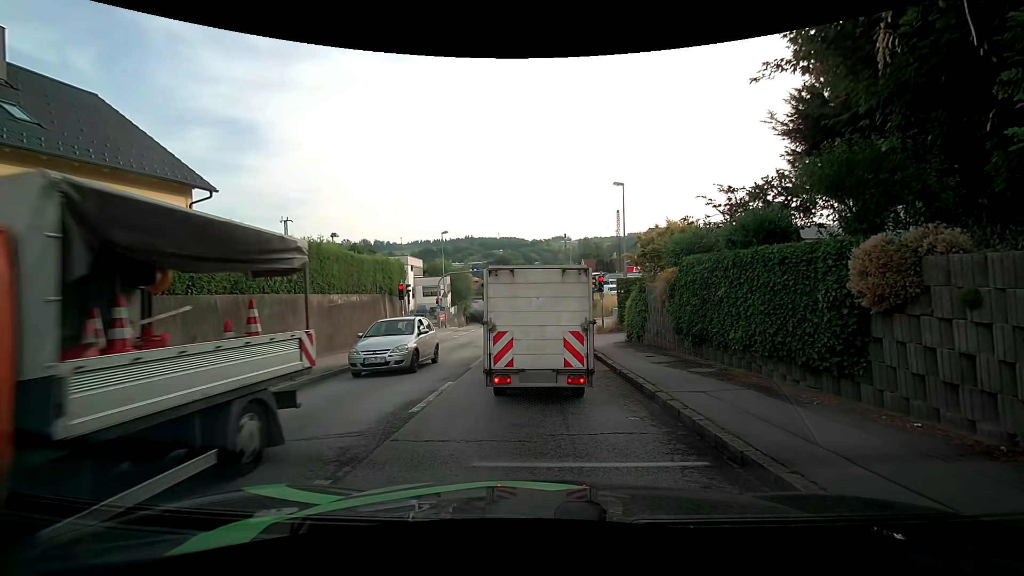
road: tertiary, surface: asphalt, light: Day
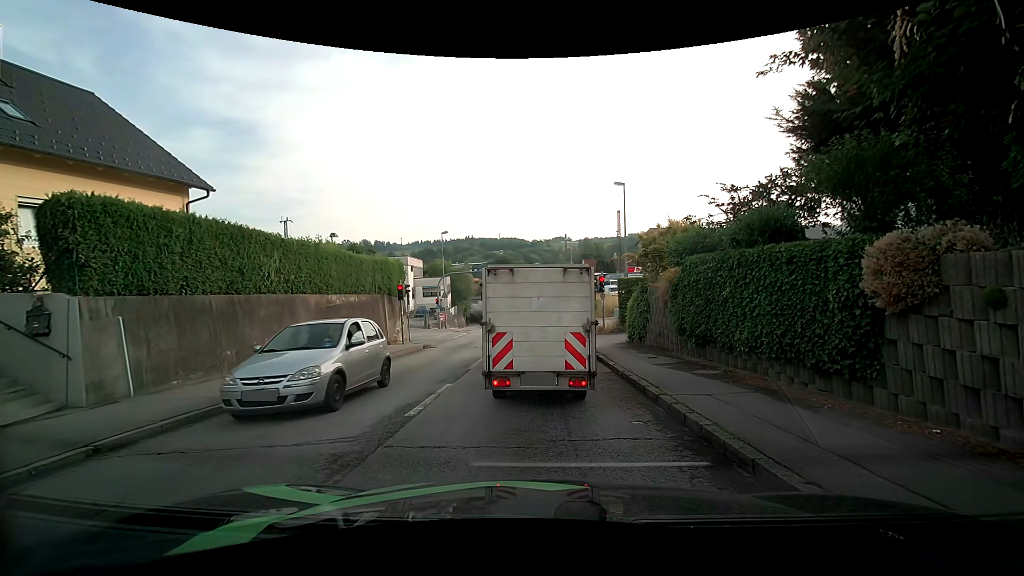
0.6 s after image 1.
(0.0, +0.2) m; 0°
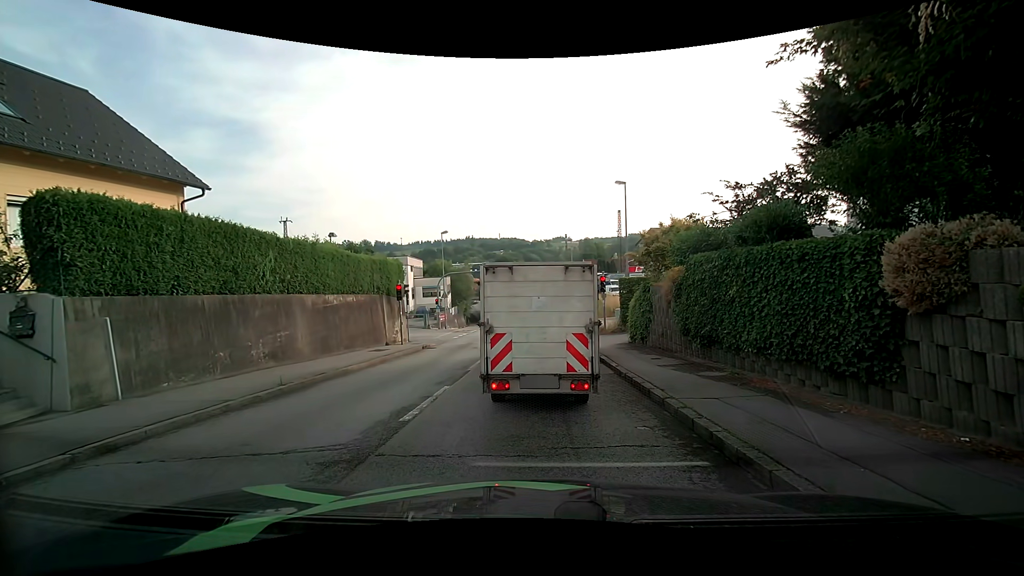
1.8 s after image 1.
(0.0, +0.3) m; 0°
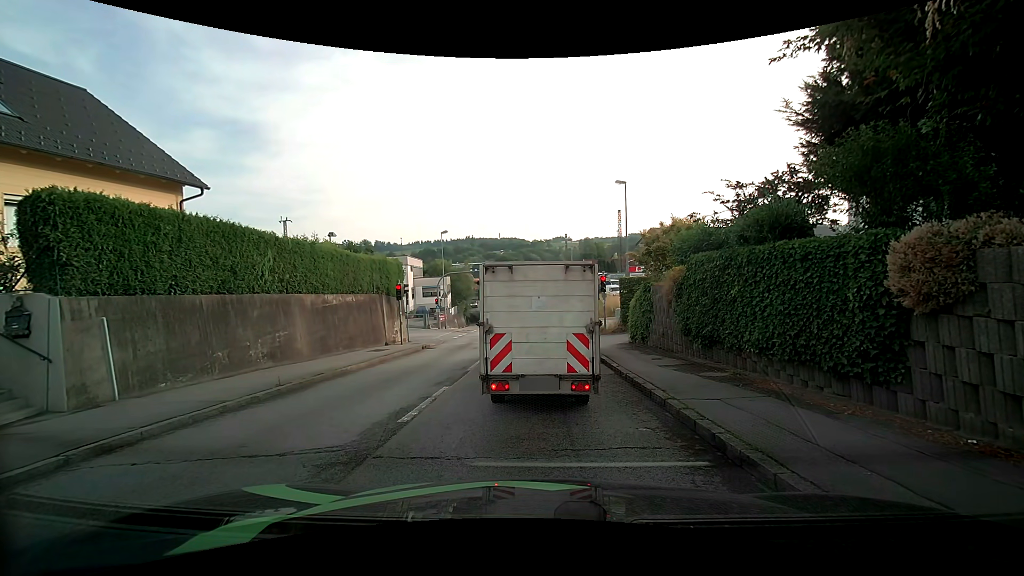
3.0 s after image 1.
(0.0, +0.1) m; 0°
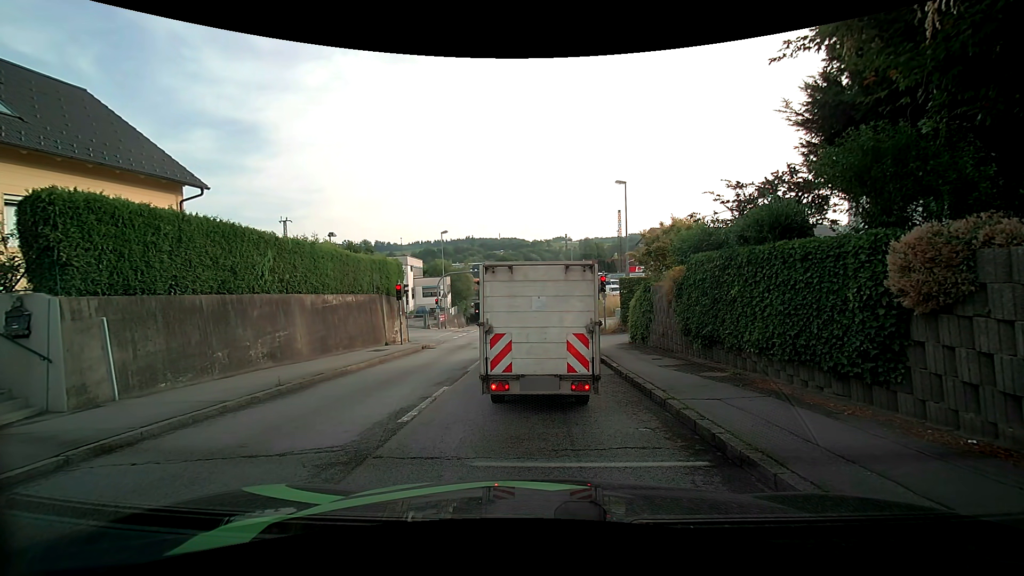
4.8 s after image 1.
(0.0, 0.0) m; 0°
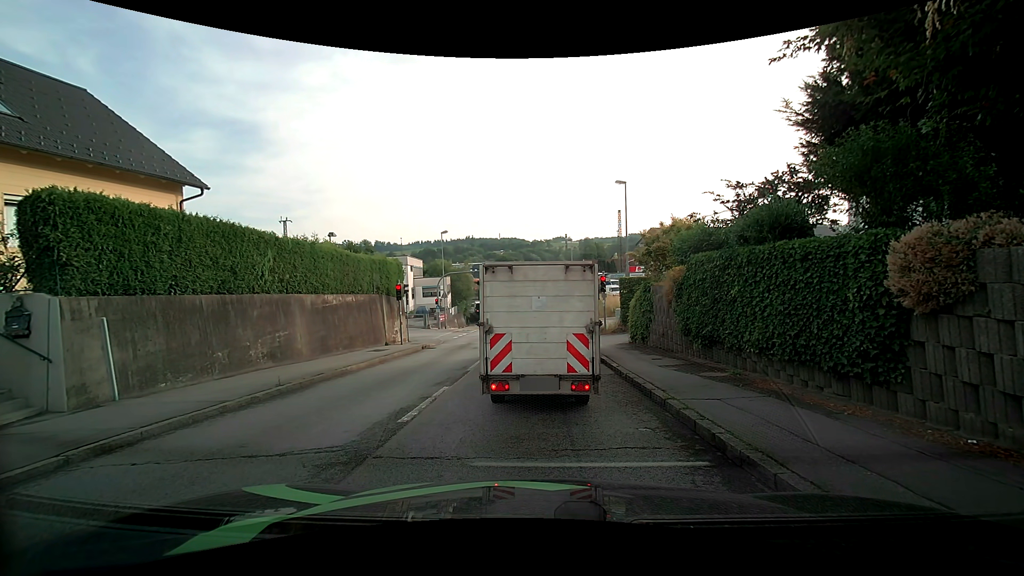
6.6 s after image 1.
(0.0, 0.0) m; 0°
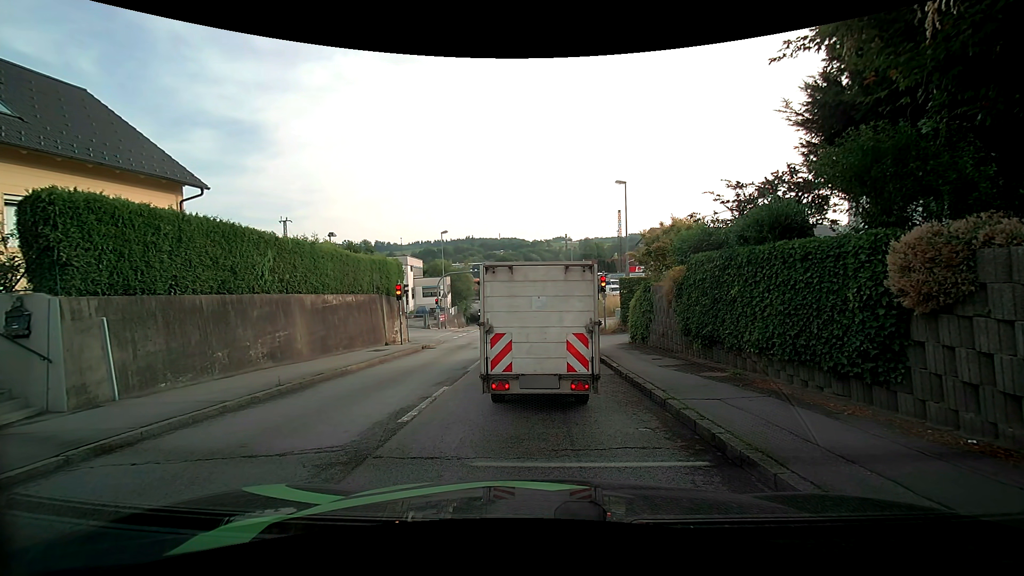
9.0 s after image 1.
(0.0, 0.0) m; 0°
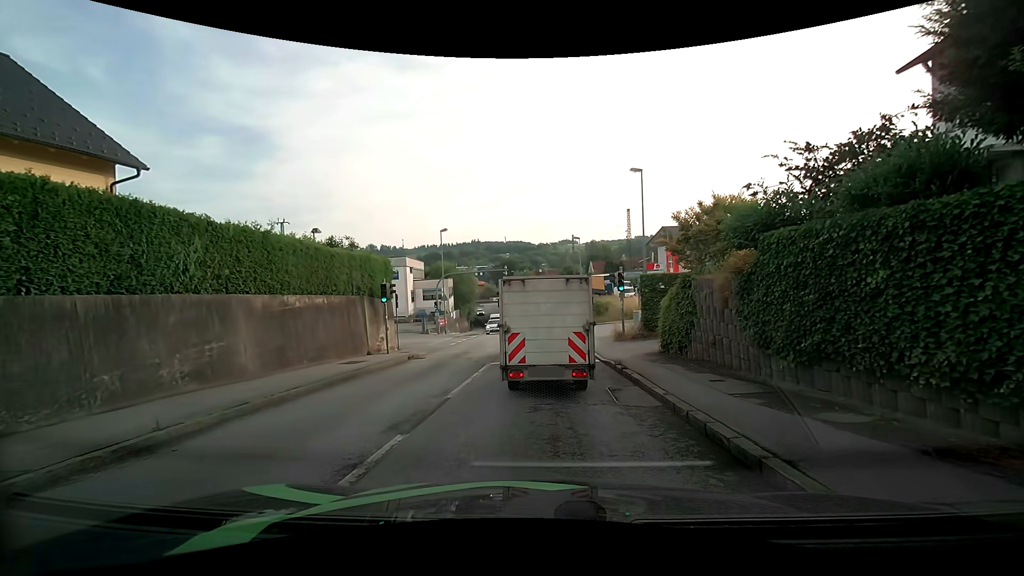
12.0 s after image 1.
(-0.1, +3.8) m; -1°
(0, +10) (-1, +20) (0, +30) (+4, +39) (+12, +44) (+21, +48) (+31, +51) (+40, +56) (+48, +61) (+57, +67) m
